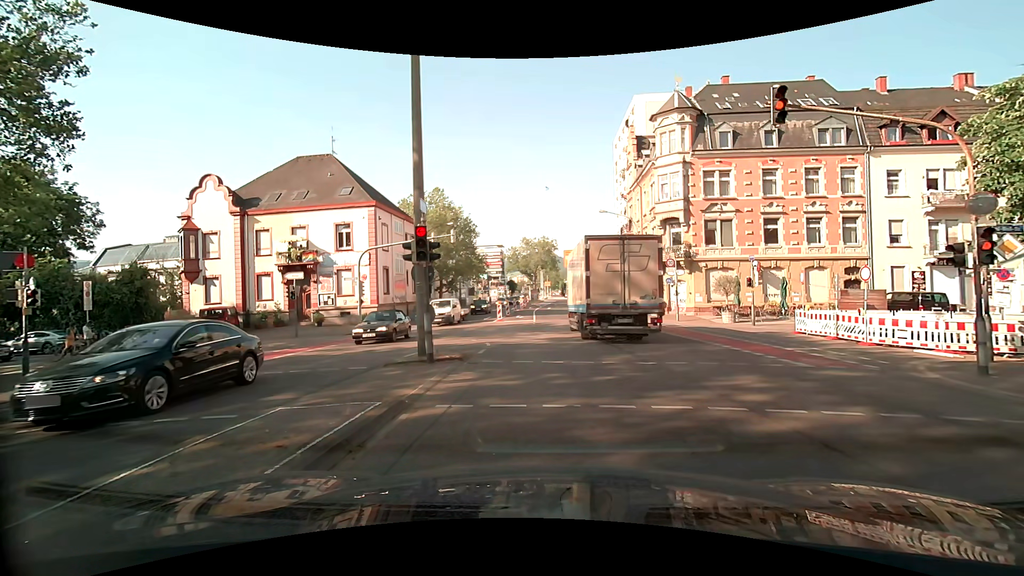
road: secondary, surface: asphalt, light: Day
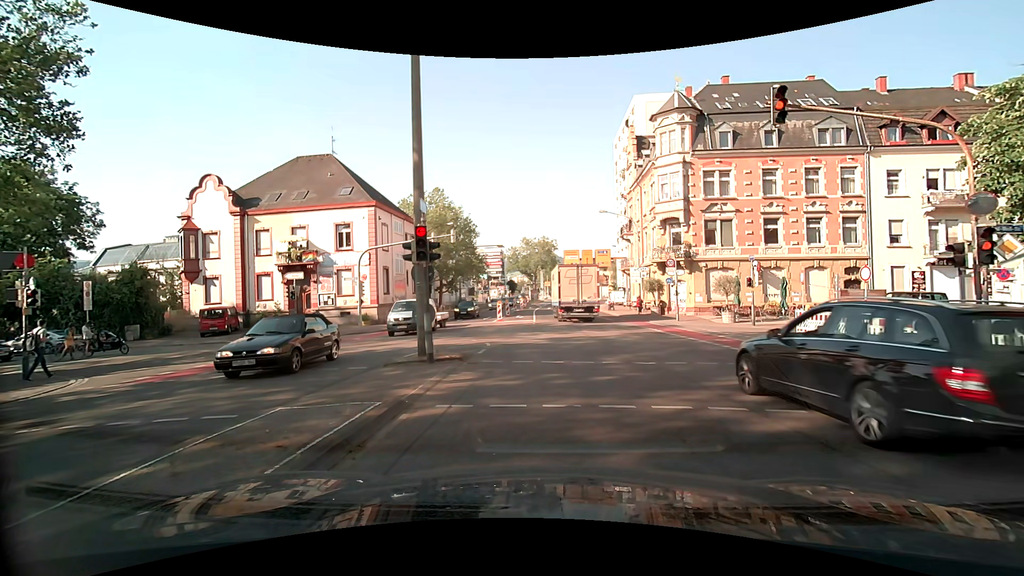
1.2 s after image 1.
(0.0, 0.0) m; 0°
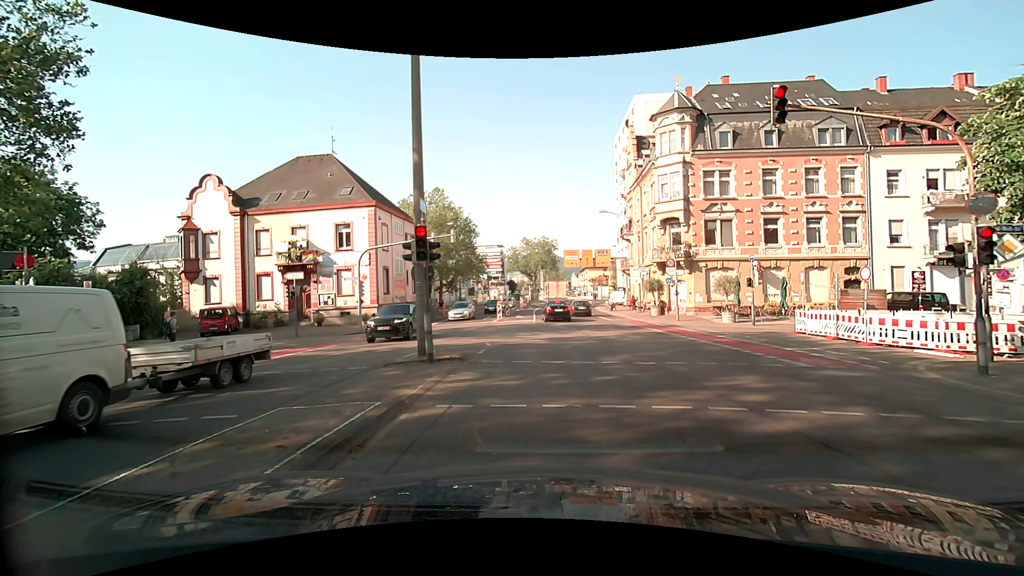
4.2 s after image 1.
(0.0, 0.0) m; 0°
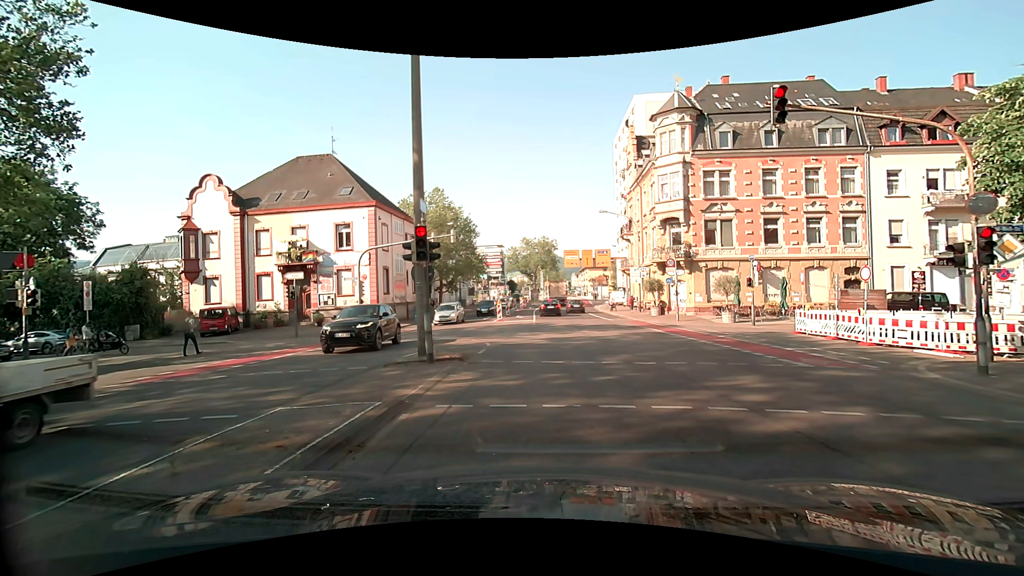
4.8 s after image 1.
(0.0, 0.0) m; 0°
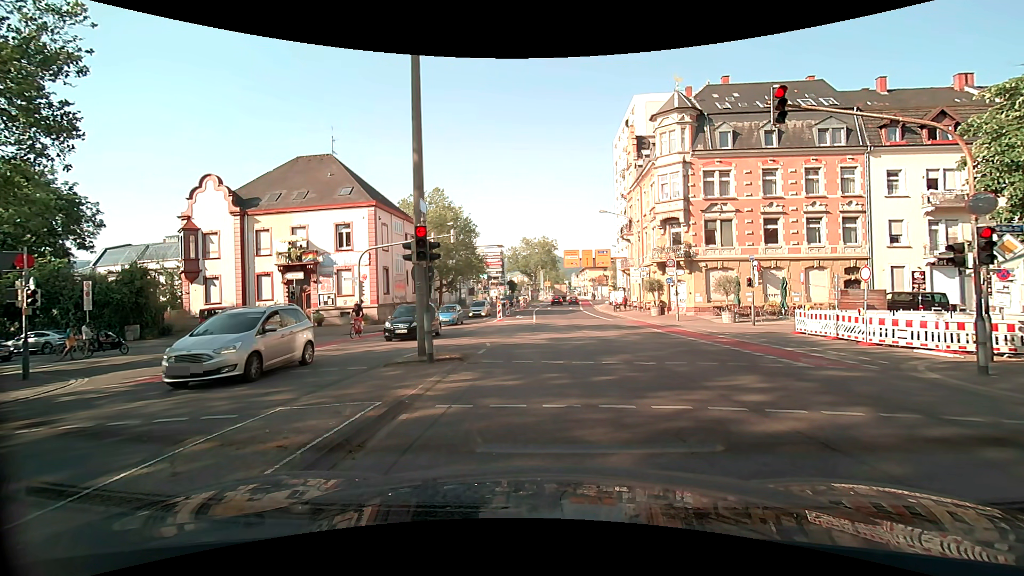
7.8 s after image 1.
(0.0, 0.0) m; 0°
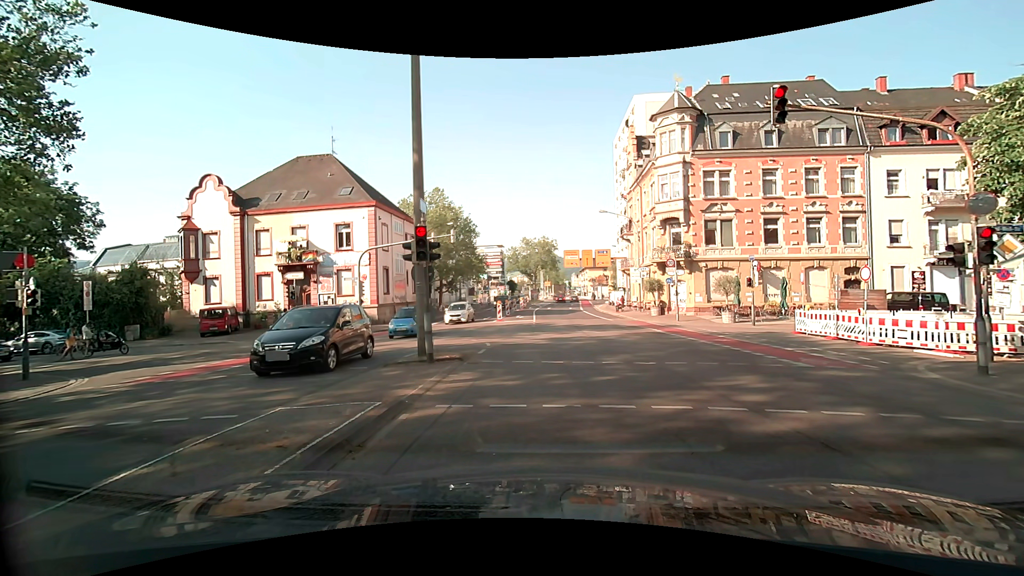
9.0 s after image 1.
(0.0, 0.0) m; 0°
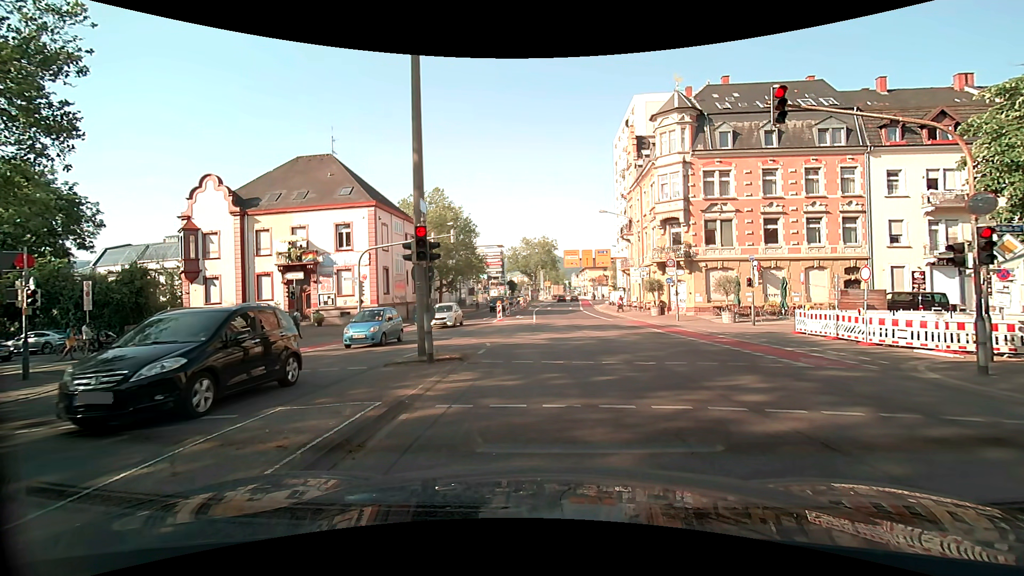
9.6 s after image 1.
(0.0, 0.0) m; 0°
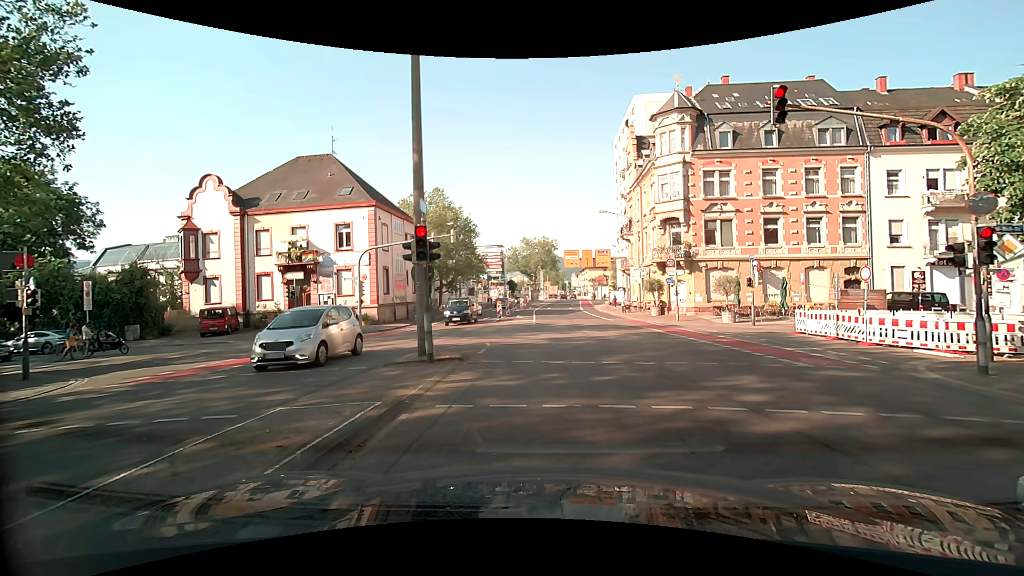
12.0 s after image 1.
(0.0, 0.0) m; 0°
